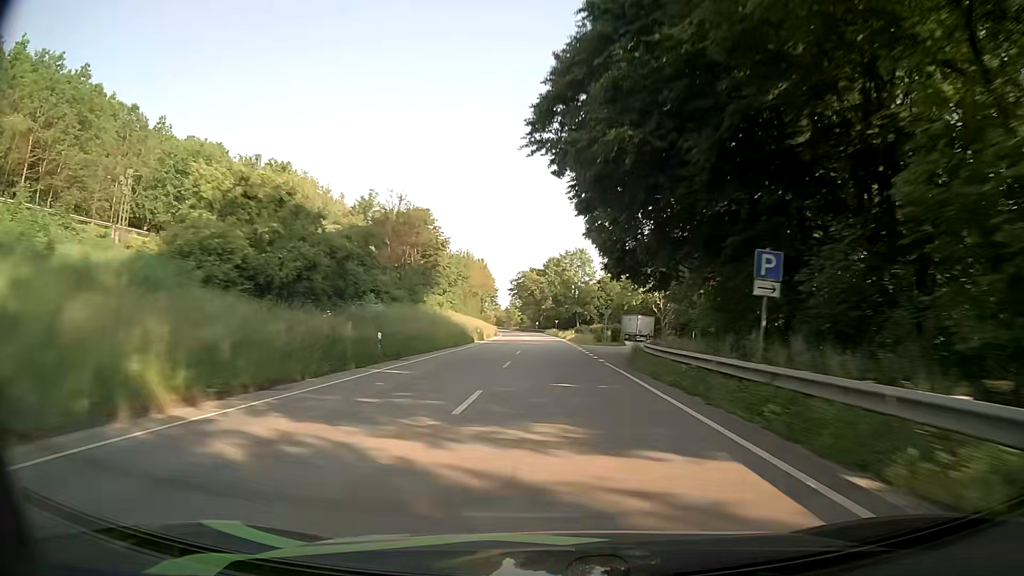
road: primary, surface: asphalt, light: Day
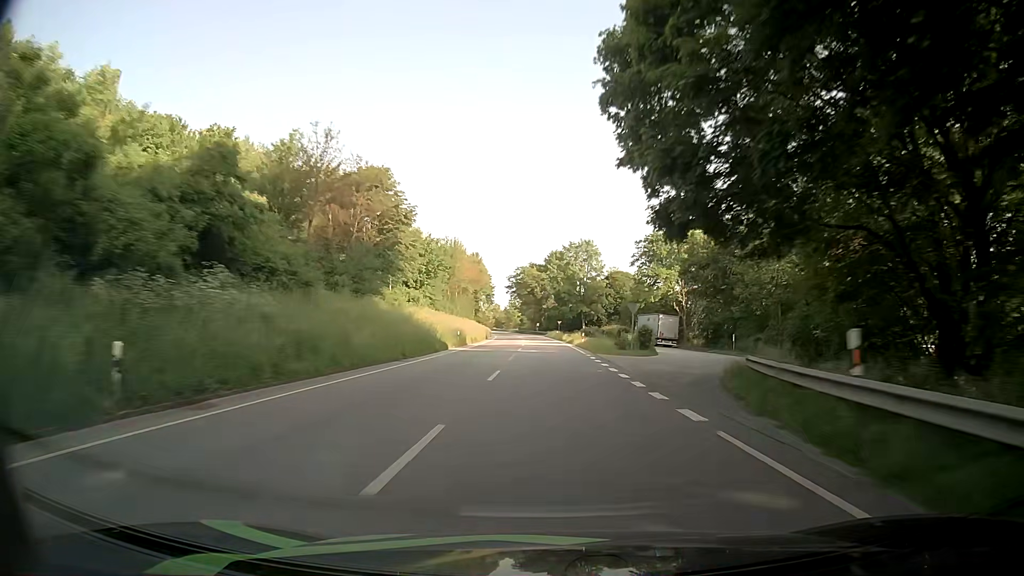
(0.0, +17.3) m; 0°
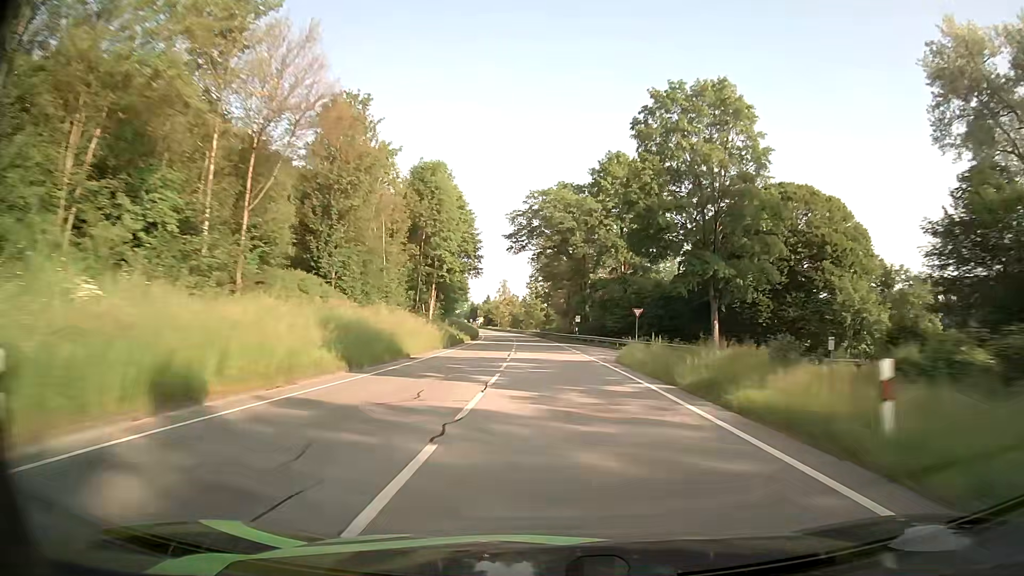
(-2.4, +87.7) m; -3°
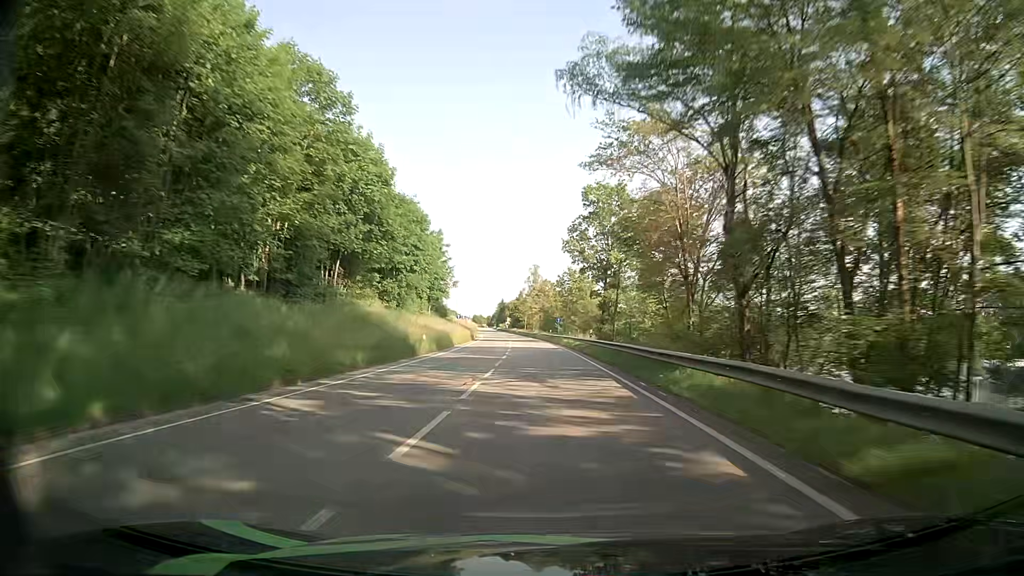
(-1.6, +70.1) m; -3°
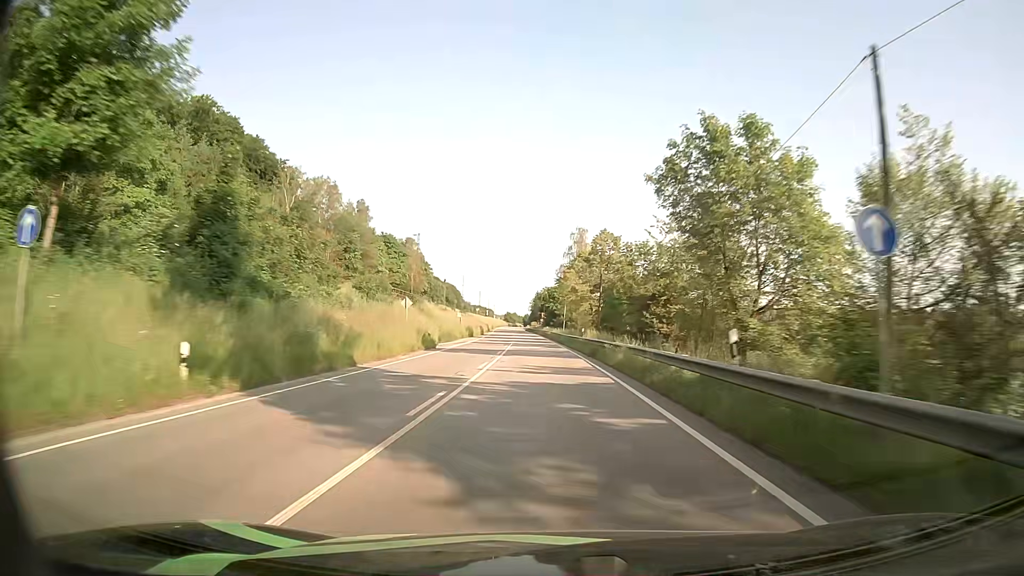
(-2.2, +70.5) m; -4°
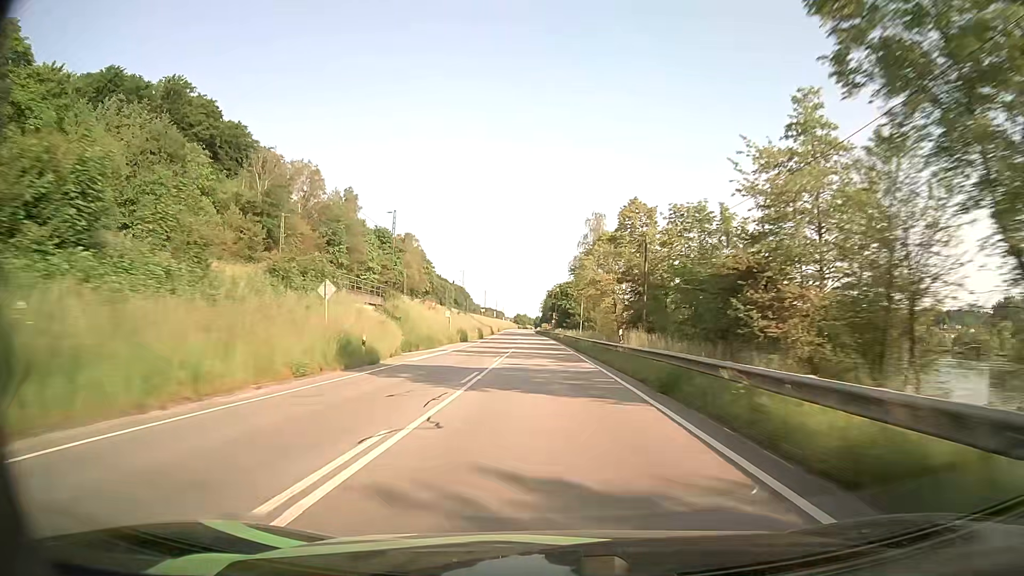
(-0.1, +17.8) m; -1°
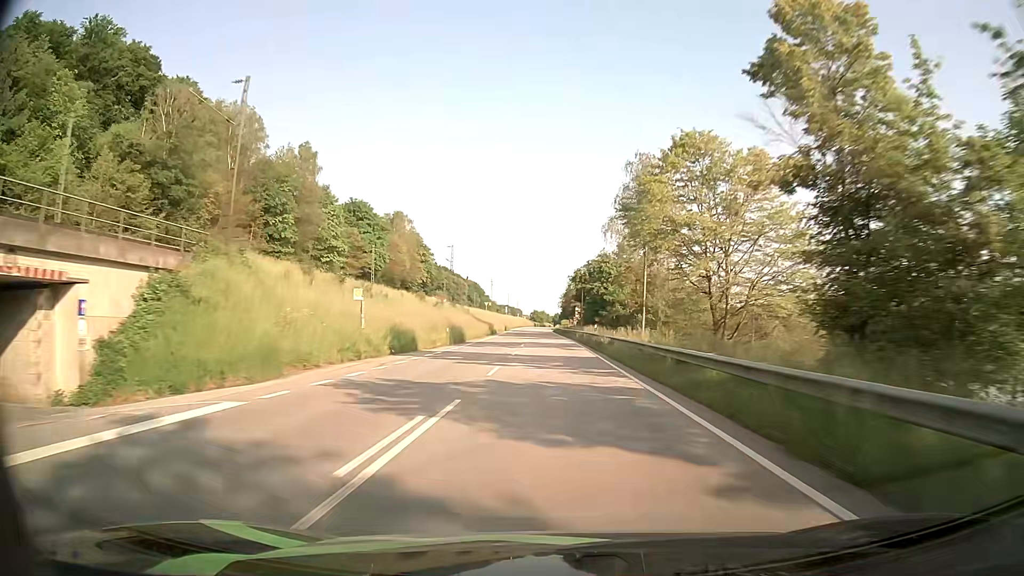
(-0.5, +35.6) m; -2°
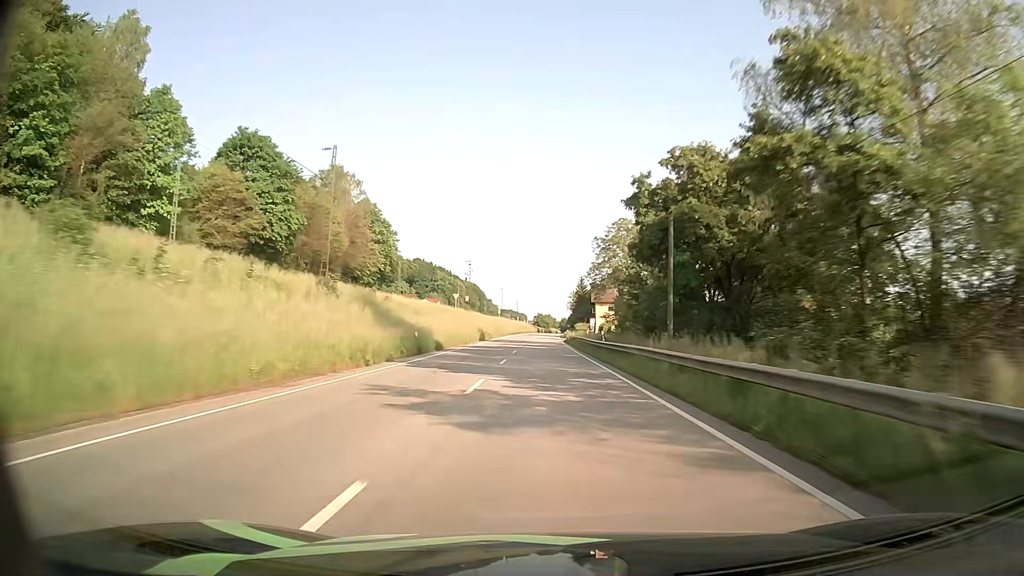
(-0.4, +53.4) m; -1°
(0, +10) (0, +20) (0, +30) (0, +40) (0, +50) (0, +60) (0, +70) (0, +80) (0, +90) (0, +100) m
